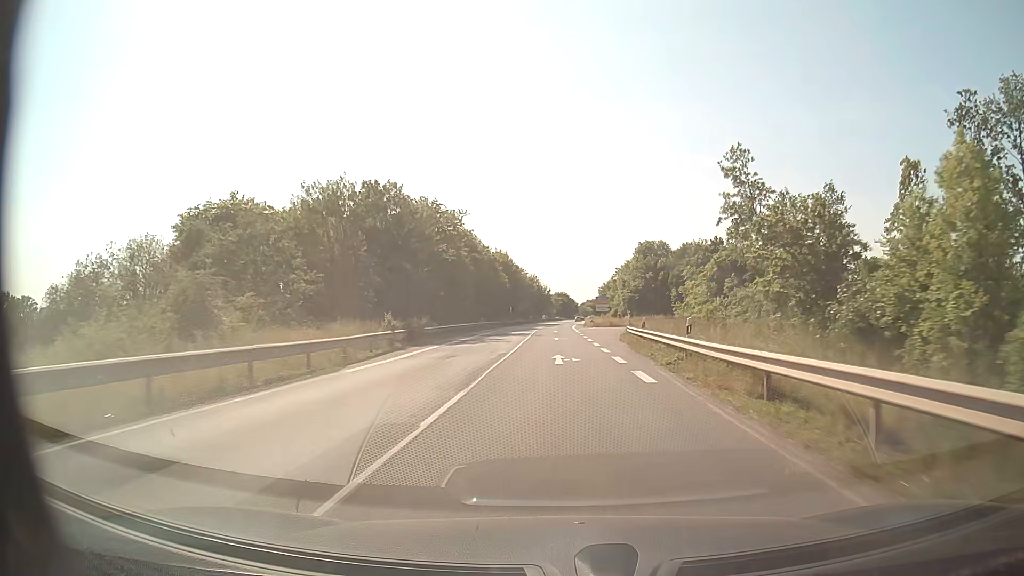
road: secondary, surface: asphalt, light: Day
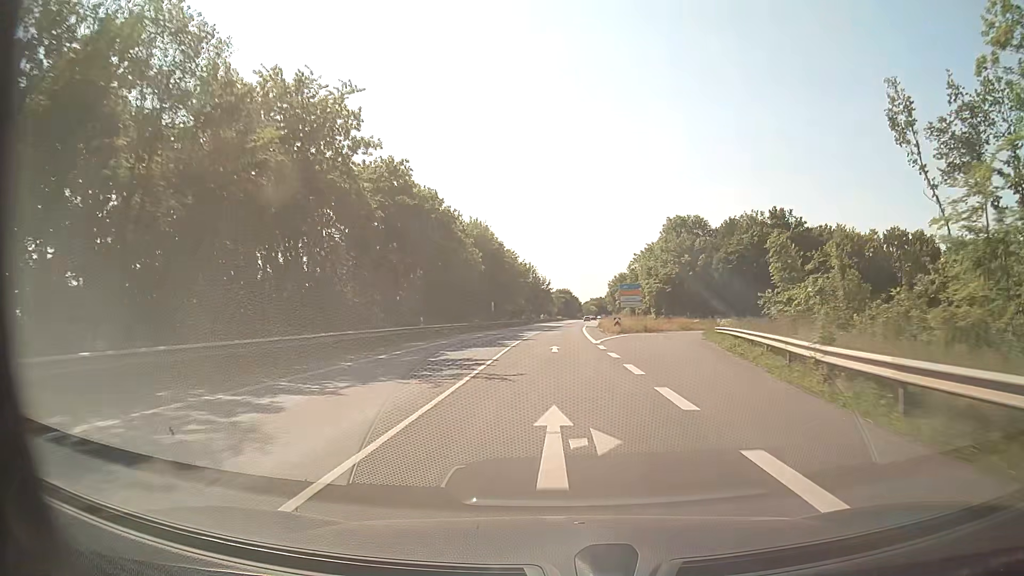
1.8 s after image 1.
(-0.1, +34.5) m; -1°
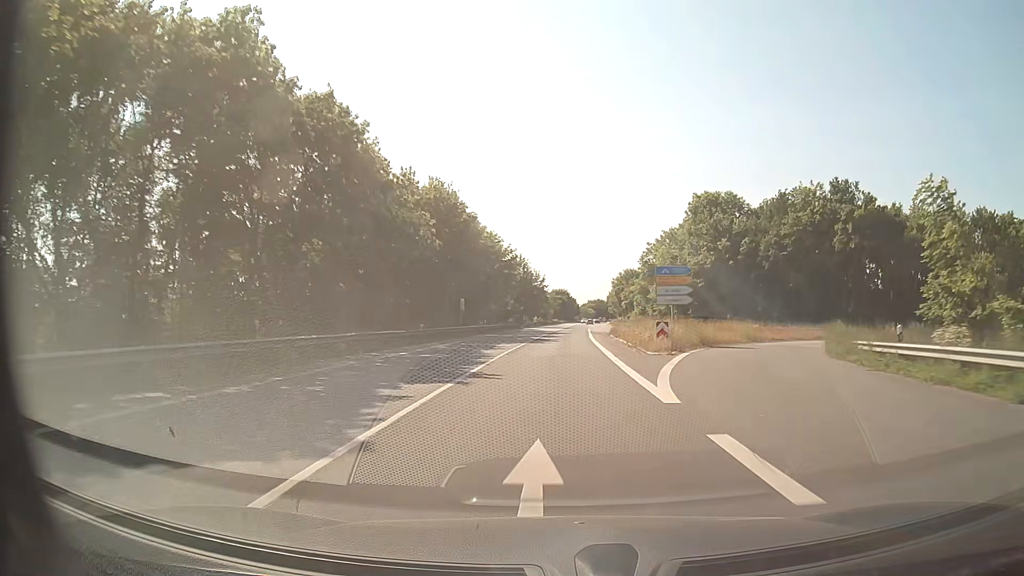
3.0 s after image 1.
(+0.1, +22.9) m; +1°
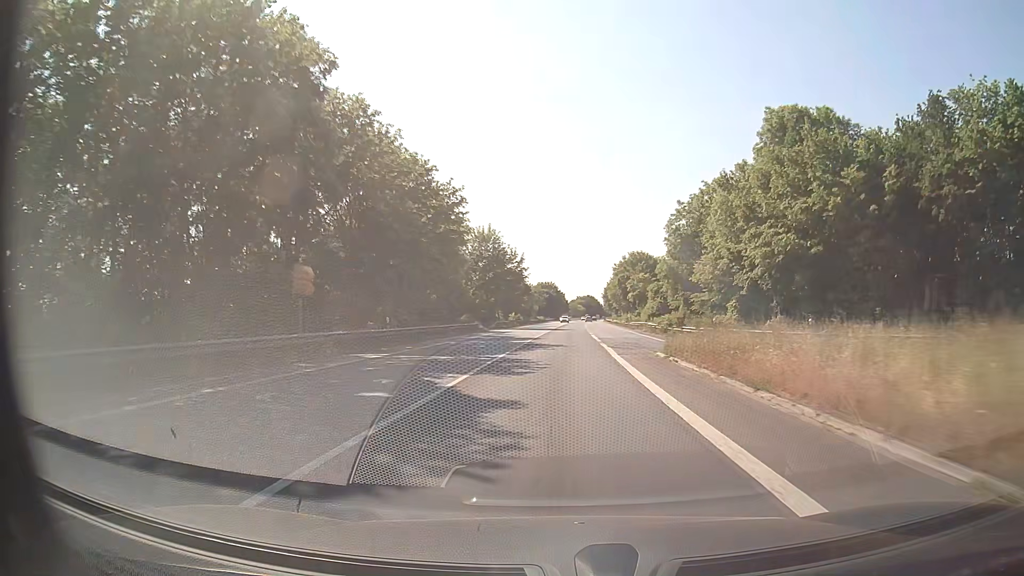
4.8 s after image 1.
(+0.3, +34.4) m; +1°
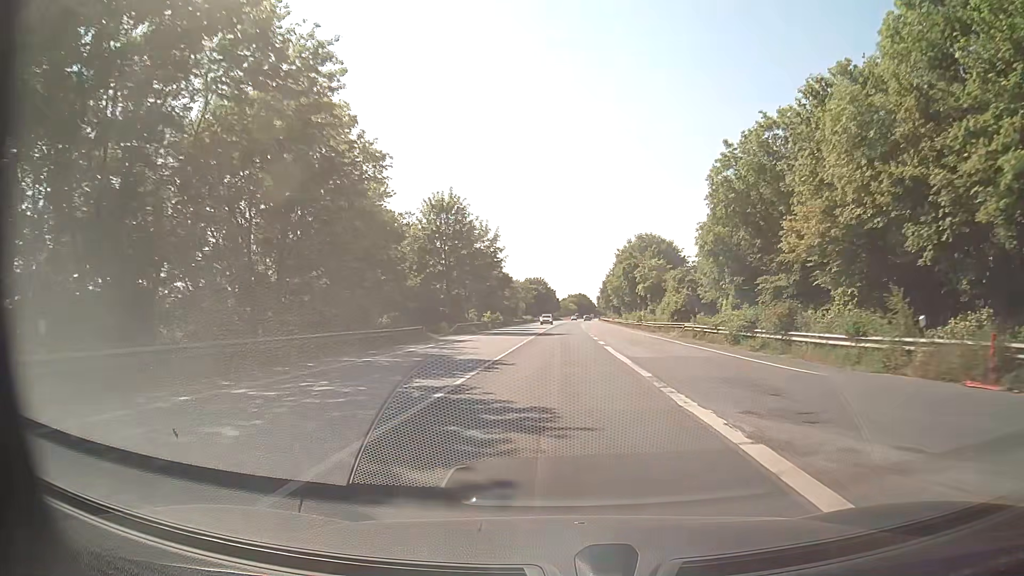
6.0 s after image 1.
(+0.1, +23.0) m; +1°
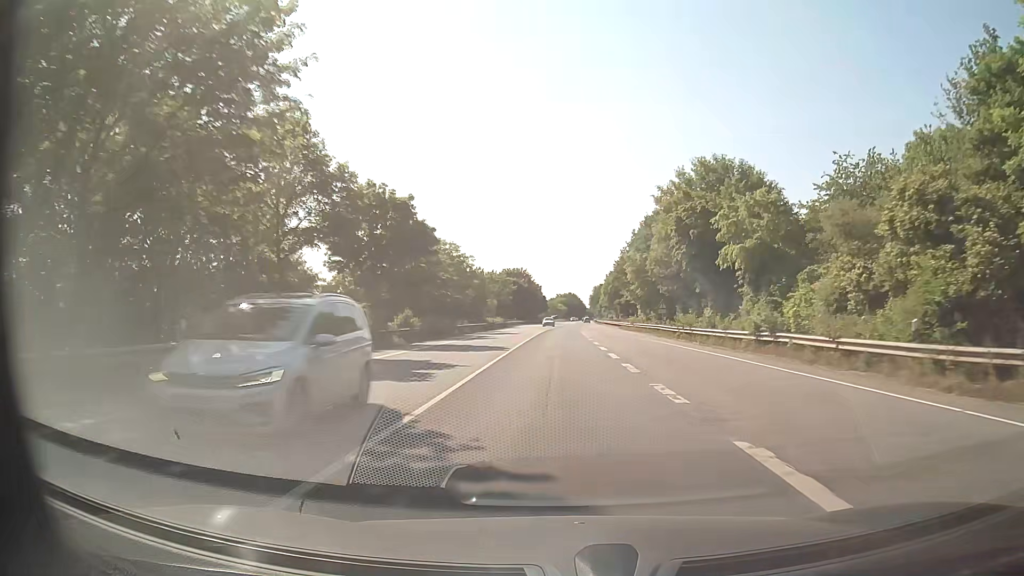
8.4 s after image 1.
(+0.3, +45.9) m; +1°
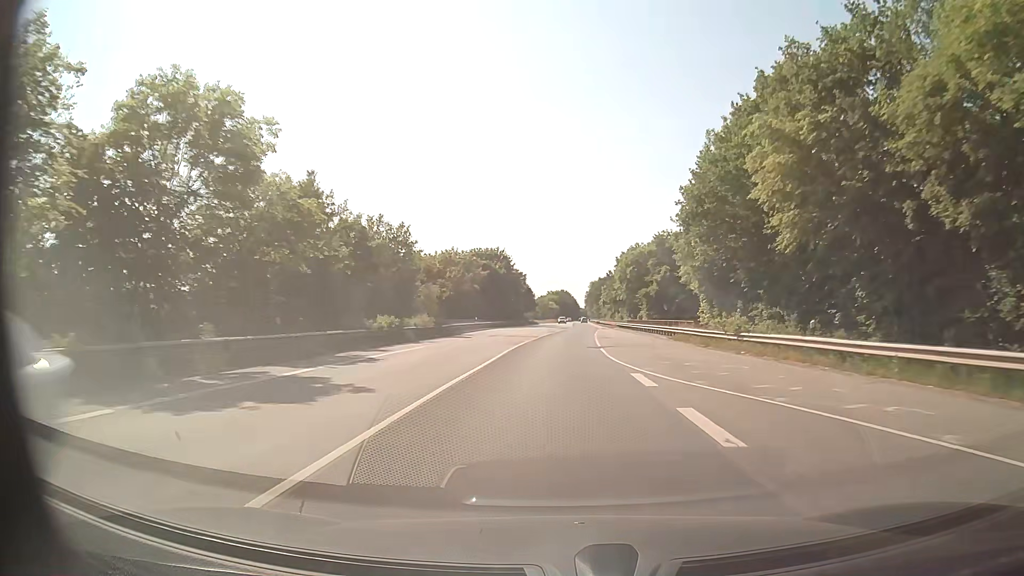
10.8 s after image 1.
(+0.3, +46.0) m; +1°
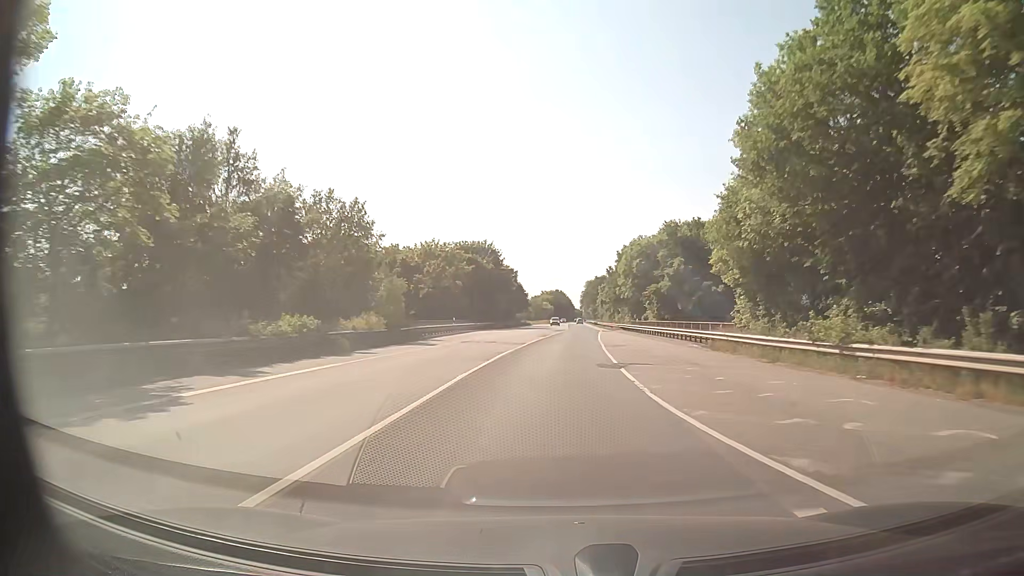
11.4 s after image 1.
(+0.1, +11.5) m; +1°
(0, +10) (0, +20) (0, +30) (+1, +40) (+1, +50) (+2, +60) (+2, +70) (+2, +80) (+3, +90) (+3, +100) m
